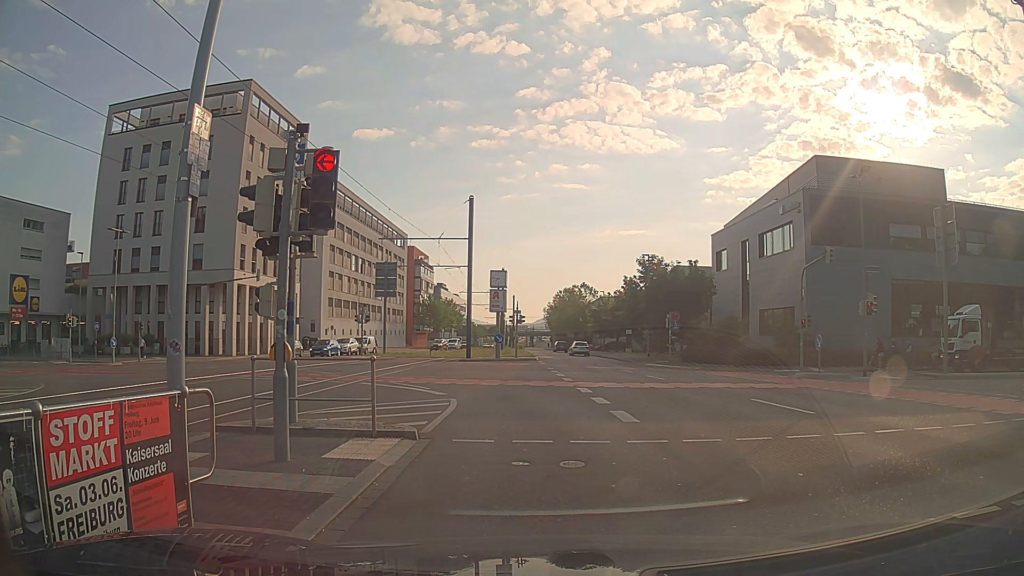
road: secondary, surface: asphalt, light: Day
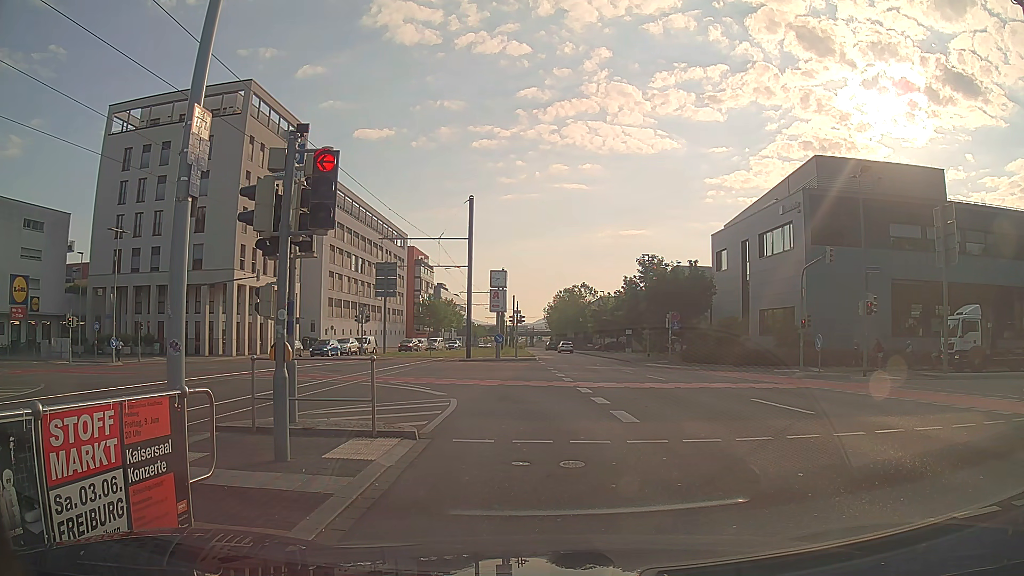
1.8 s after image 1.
(0.0, 0.0) m; 0°
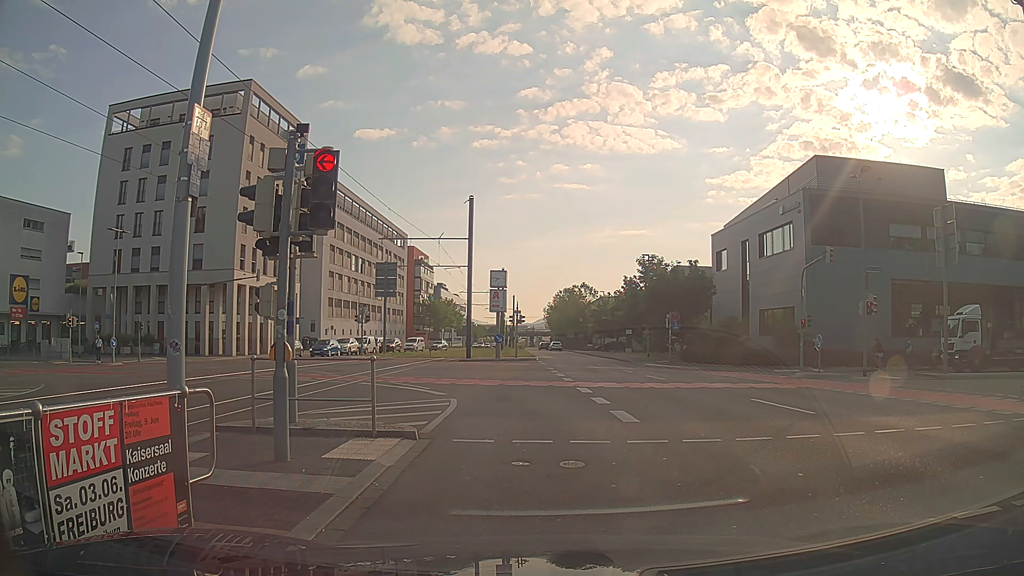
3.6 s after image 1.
(0.0, 0.0) m; 0°
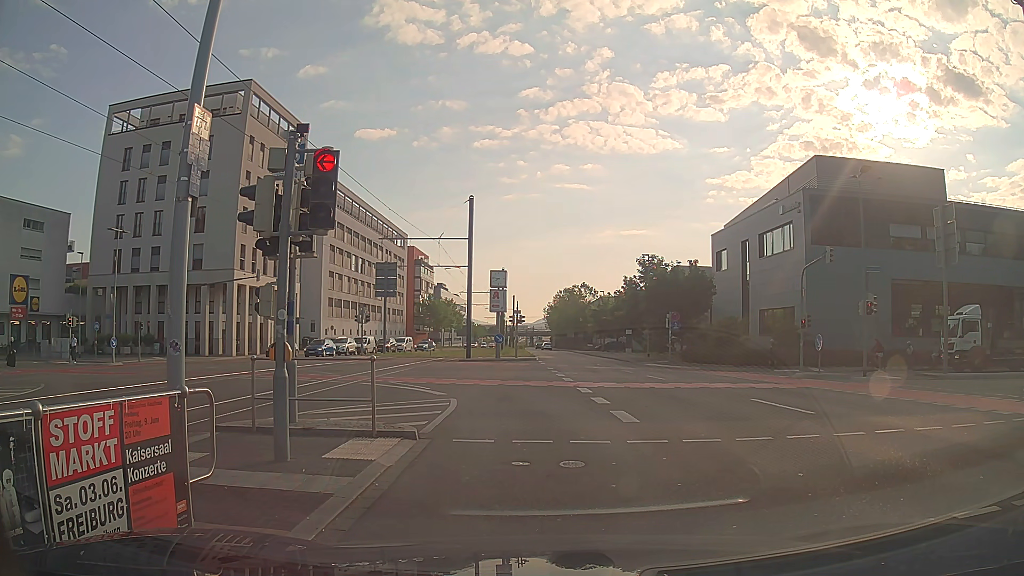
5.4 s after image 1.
(0.0, 0.0) m; 0°
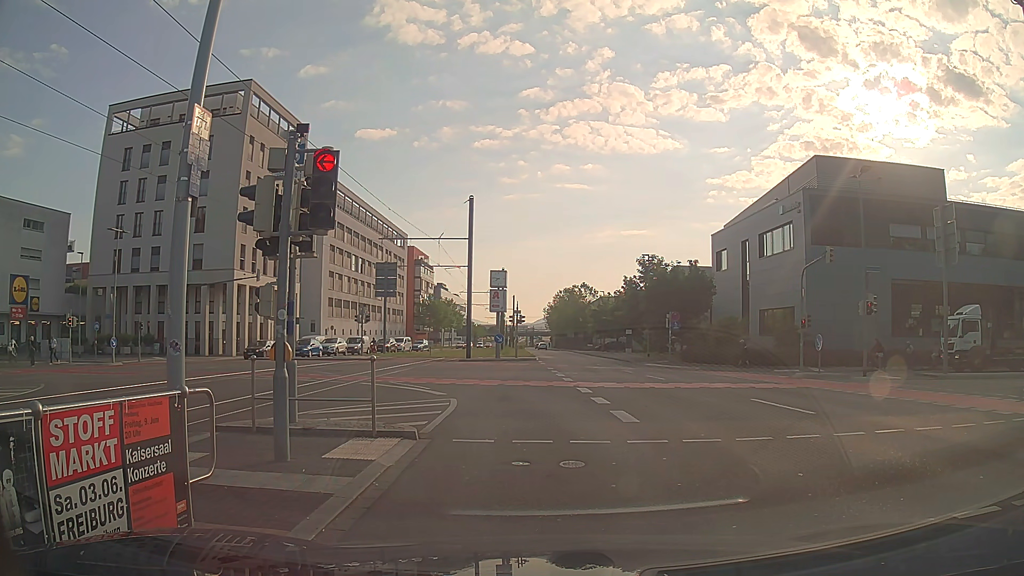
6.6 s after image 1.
(0.0, 0.0) m; 0°
